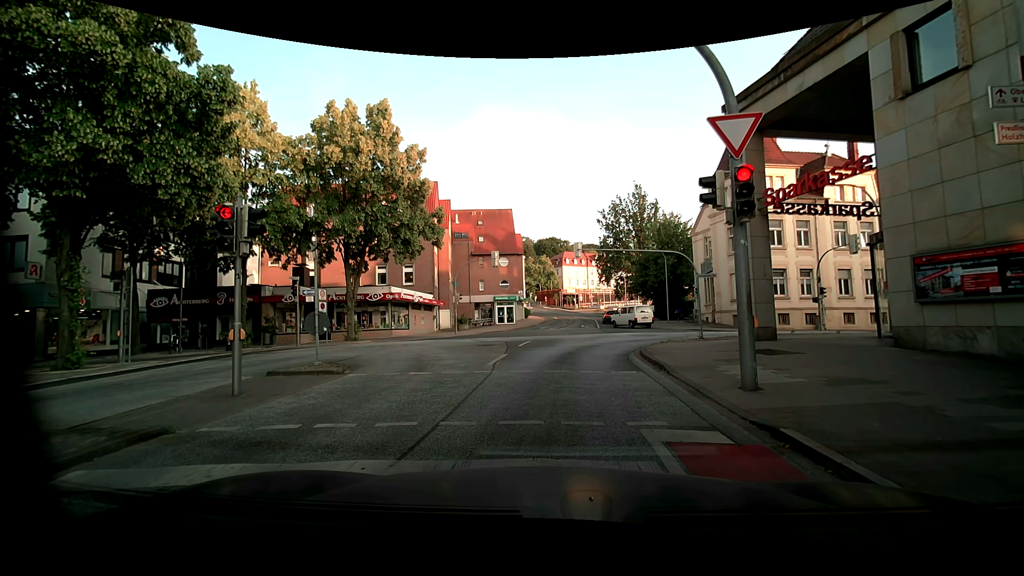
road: unclassified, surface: asphalt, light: Day
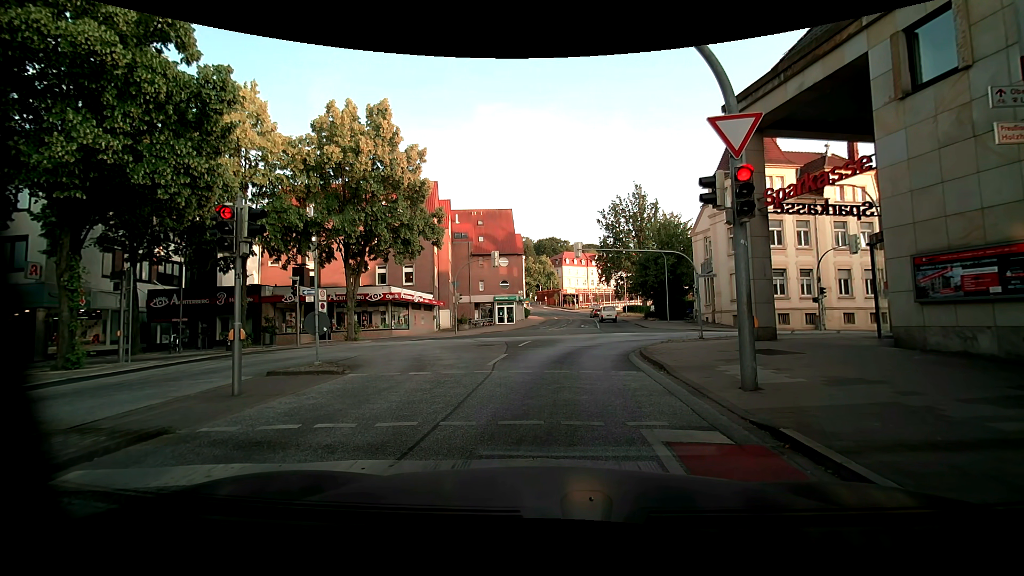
(0.0, 0.0) m; 0°
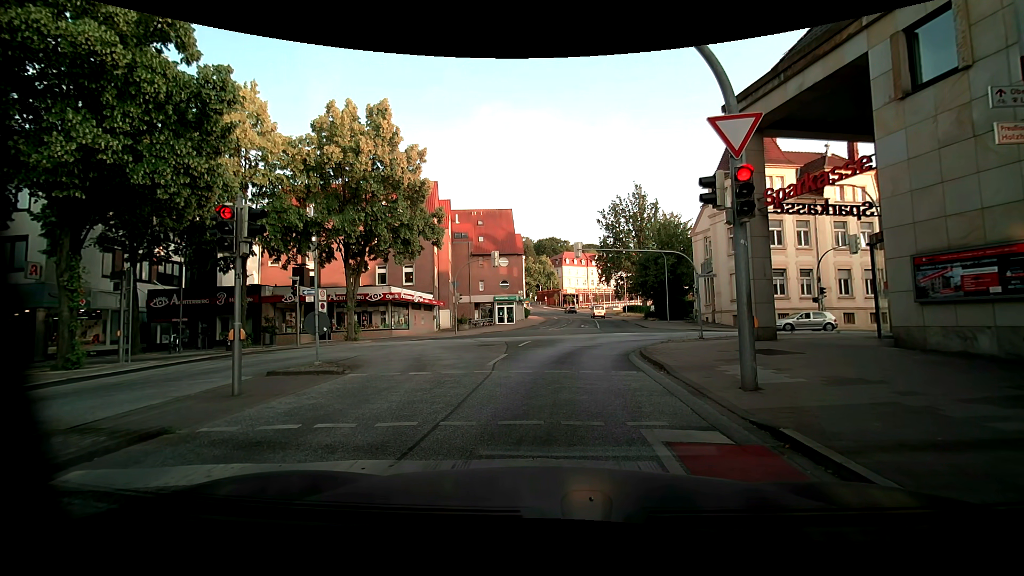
(0.0, 0.0) m; 0°
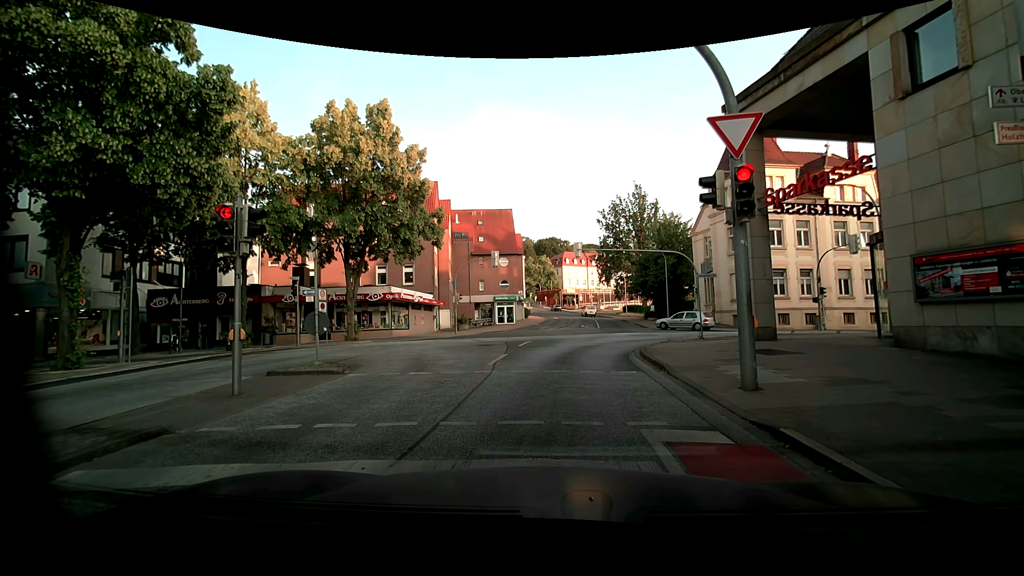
(0.0, 0.0) m; 0°
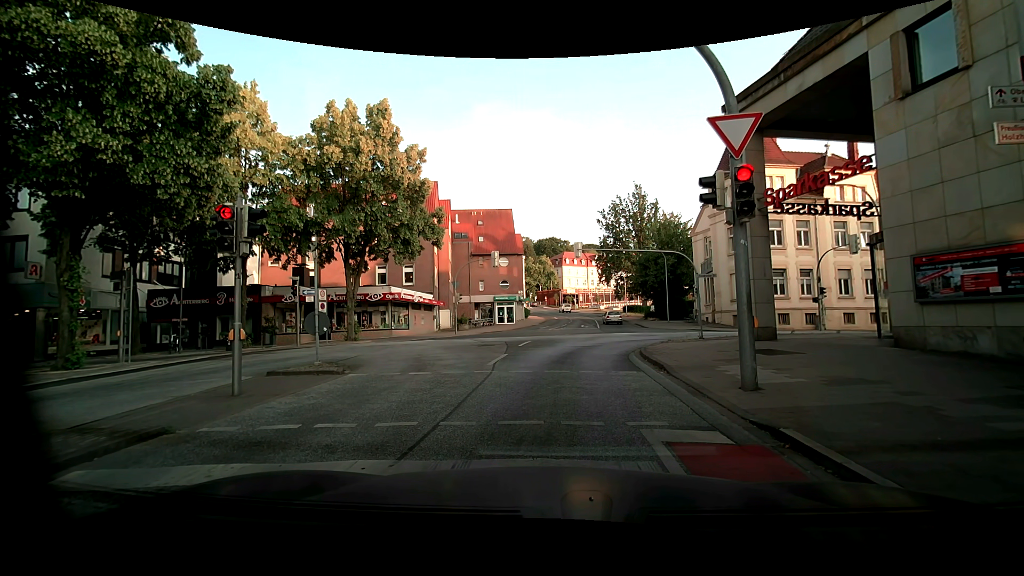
(0.0, 0.0) m; 0°
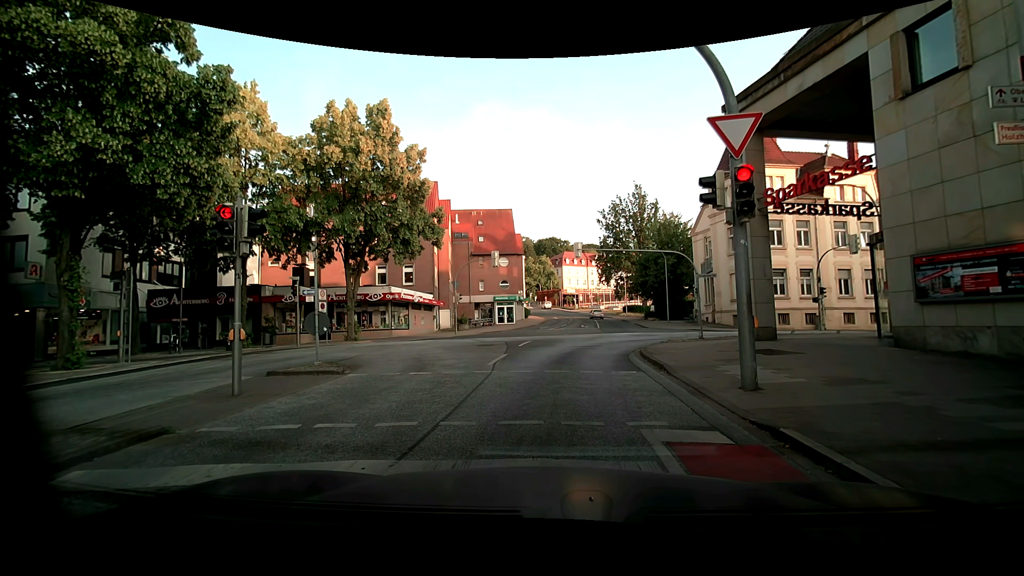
(0.0, 0.0) m; 0°
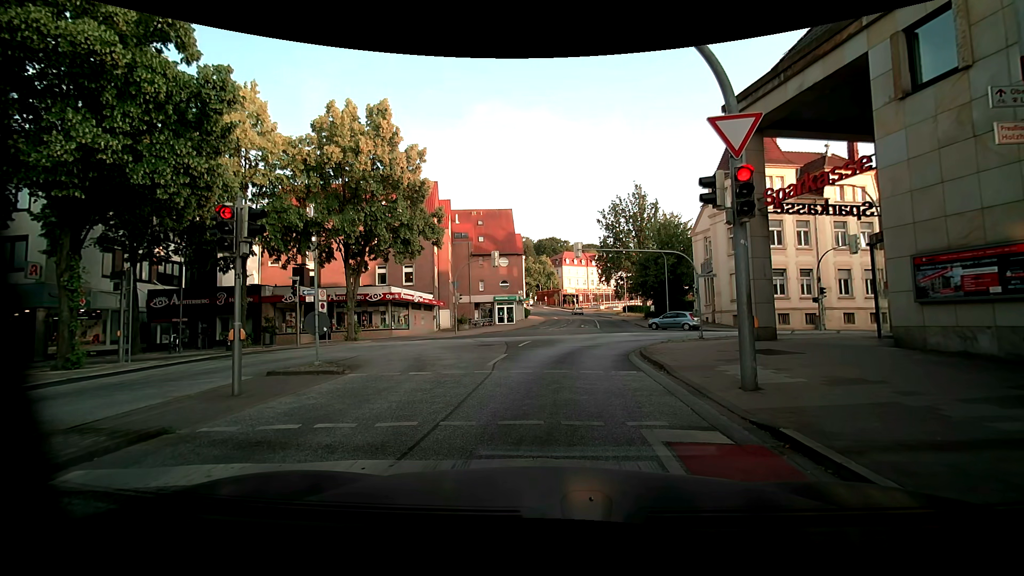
(0.0, 0.0) m; 0°
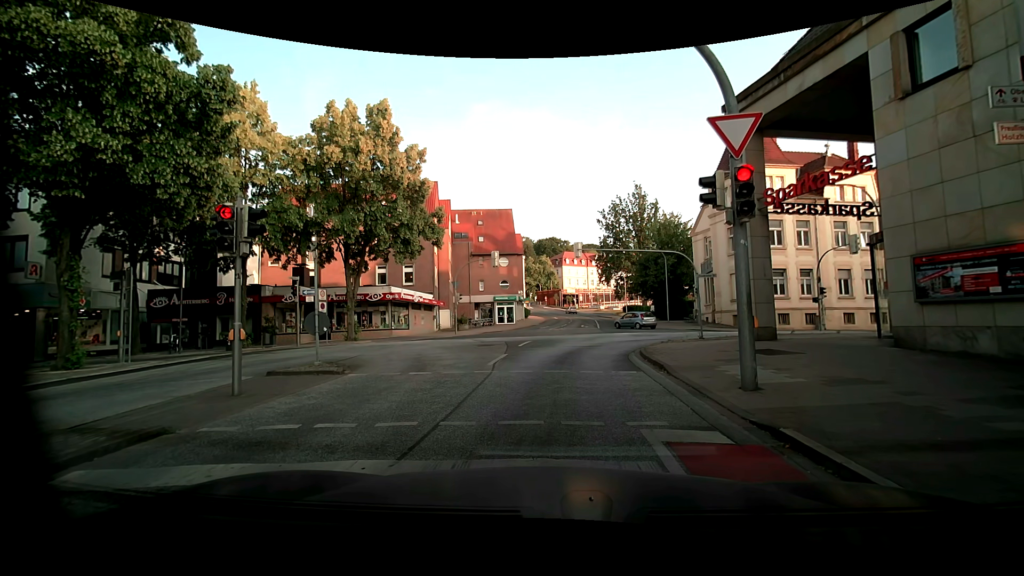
(0.0, 0.0) m; 0°
(0, +10) (+1, +20) (+4, +30) (+6, +39) (+7, +49) (+8, +59) (+9, +69) (+9, +79) (+9, +89) (+8, +99) m
